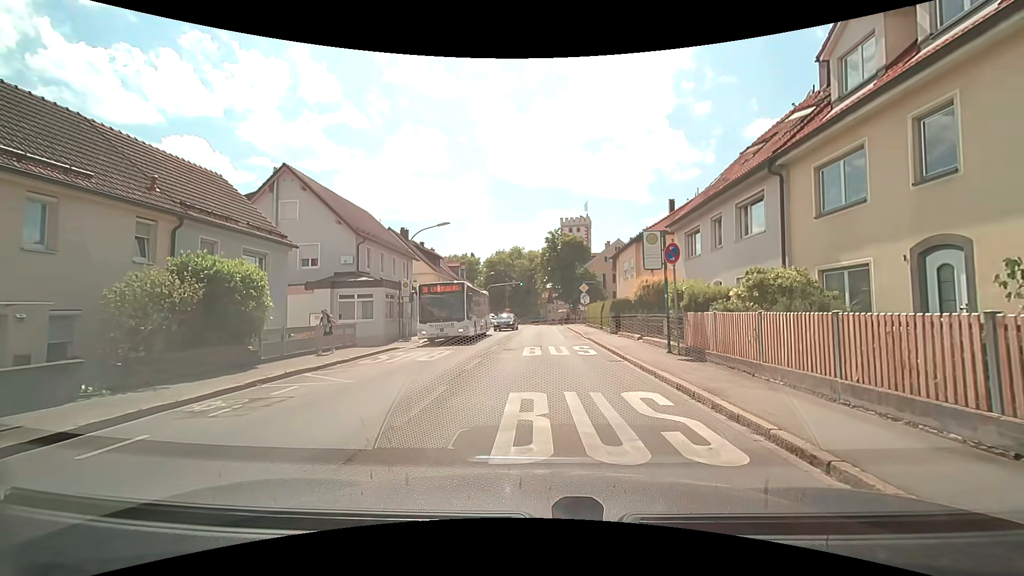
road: secondary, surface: asphalt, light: Day
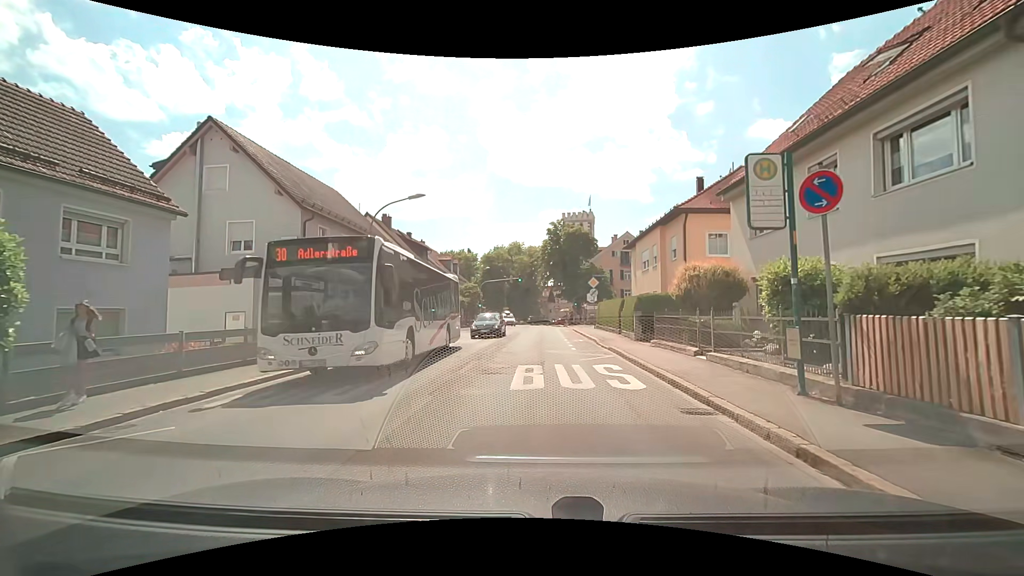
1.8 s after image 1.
(-0.1, +7.3) m; 0°
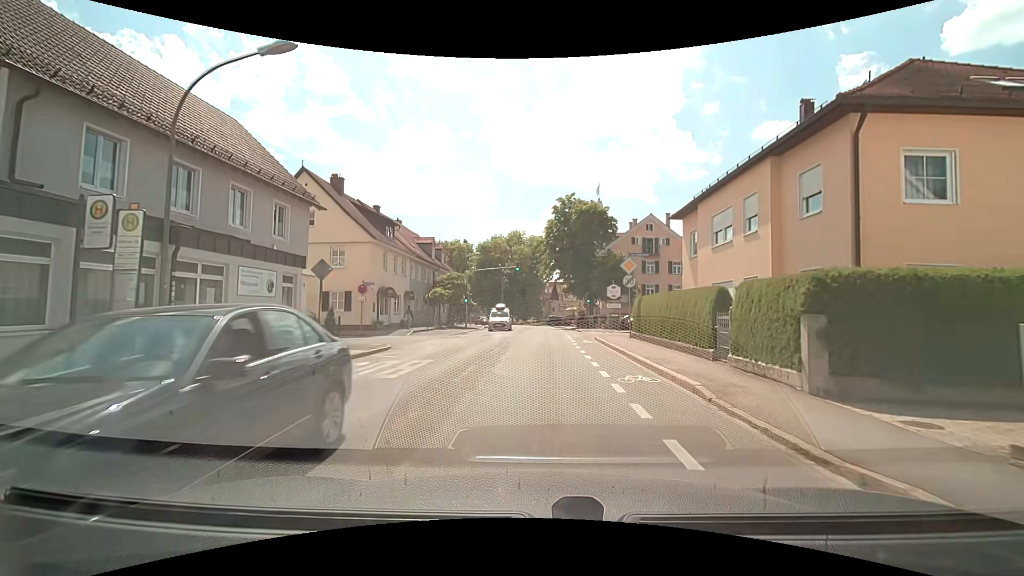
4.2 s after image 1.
(0.0, +13.5) m; 0°
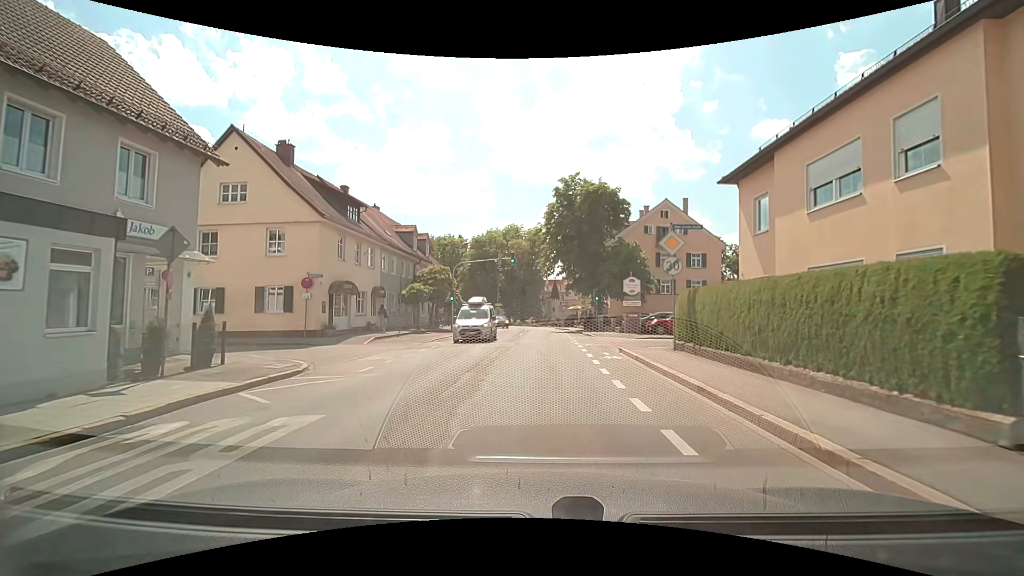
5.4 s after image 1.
(0.0, +7.6) m; +1°
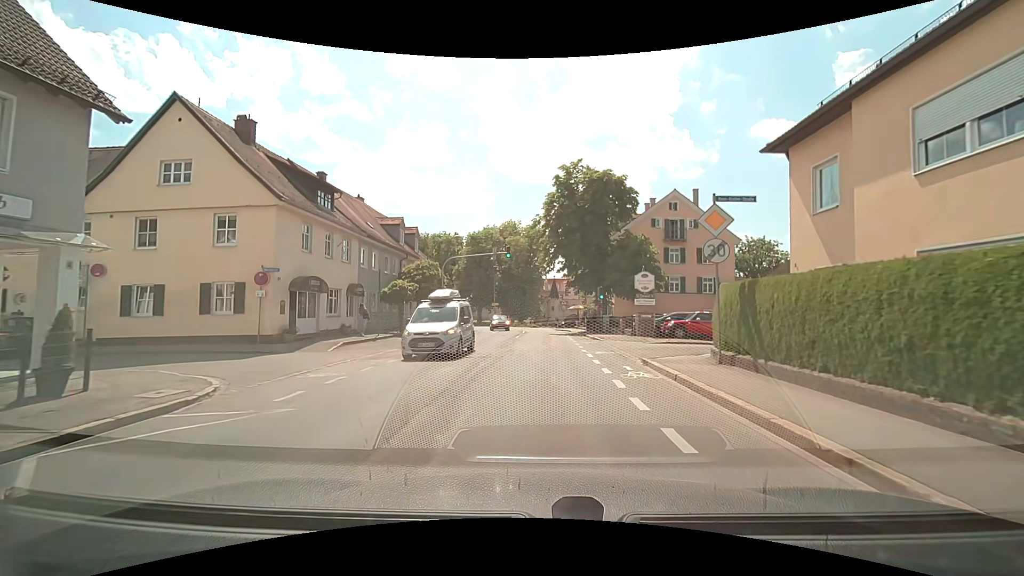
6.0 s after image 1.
(0.0, +4.0) m; 0°
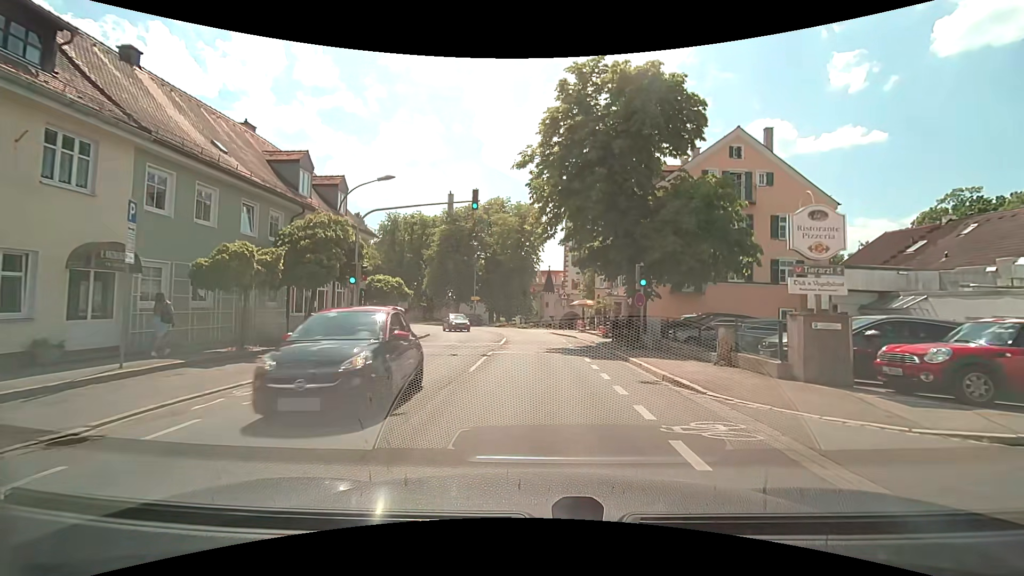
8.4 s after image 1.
(-0.1, +16.6) m; 0°
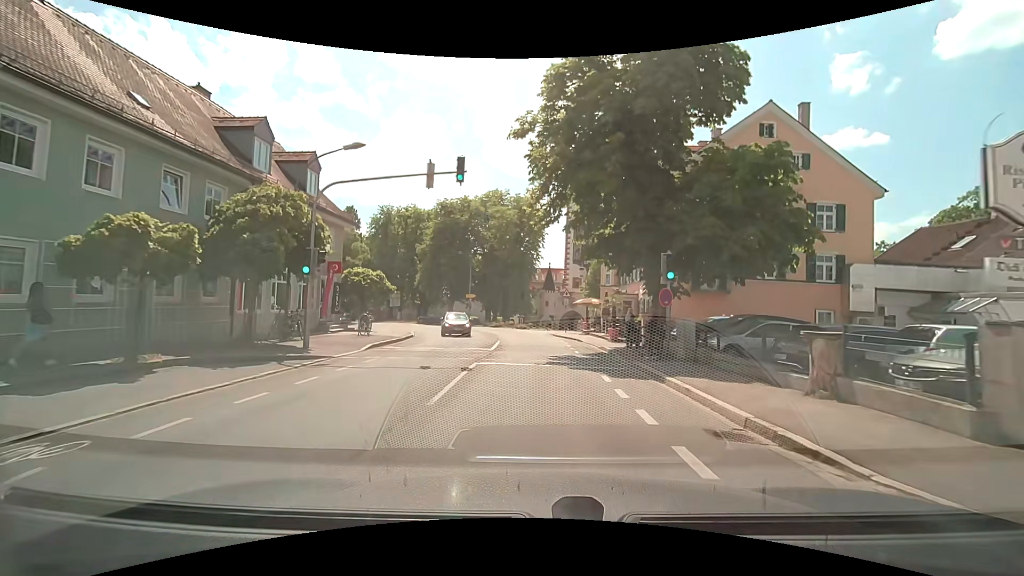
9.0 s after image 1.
(0.0, +4.2) m; +1°
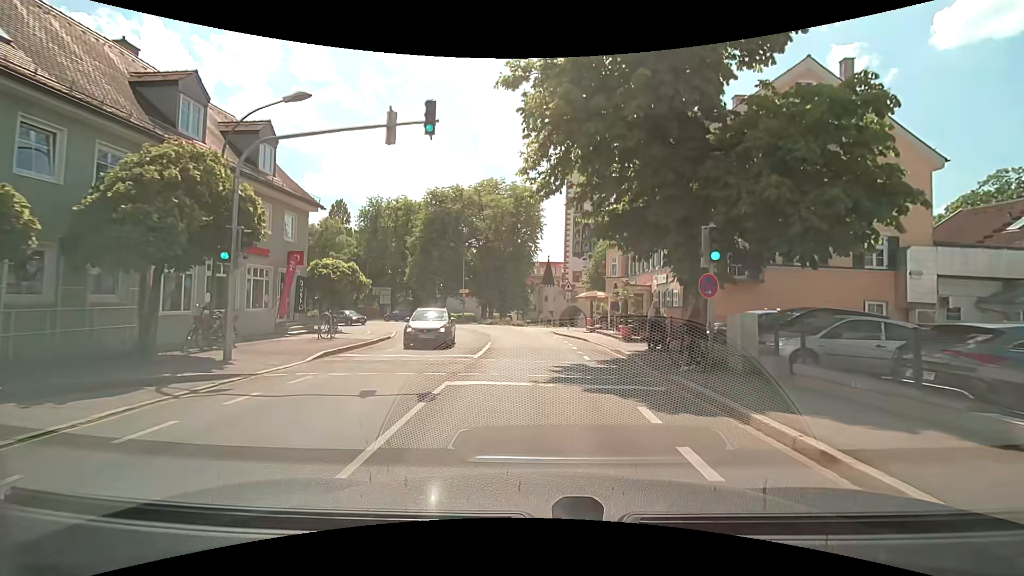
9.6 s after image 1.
(0.0, +4.2) m; 0°
